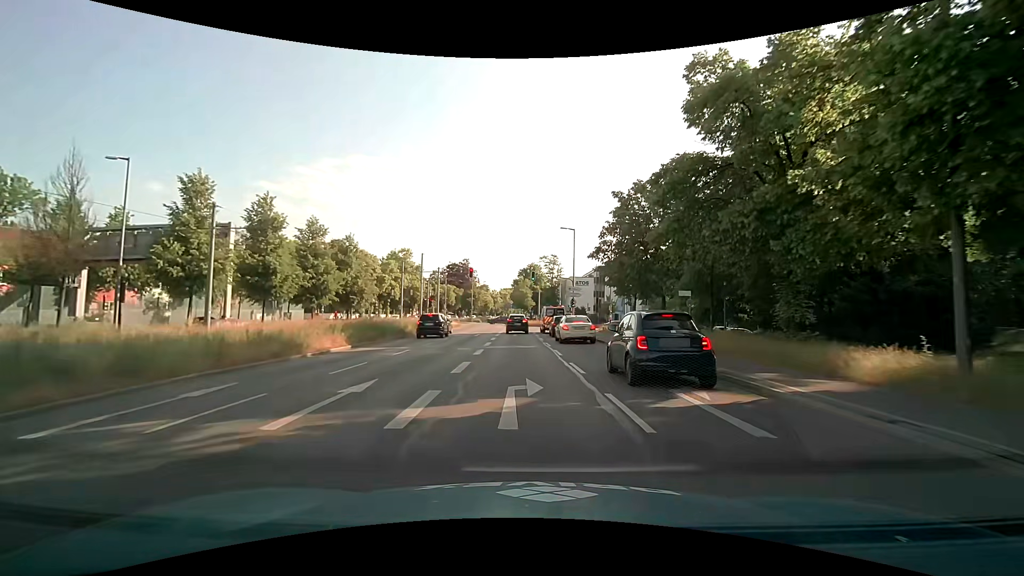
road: primary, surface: asphalt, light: Day
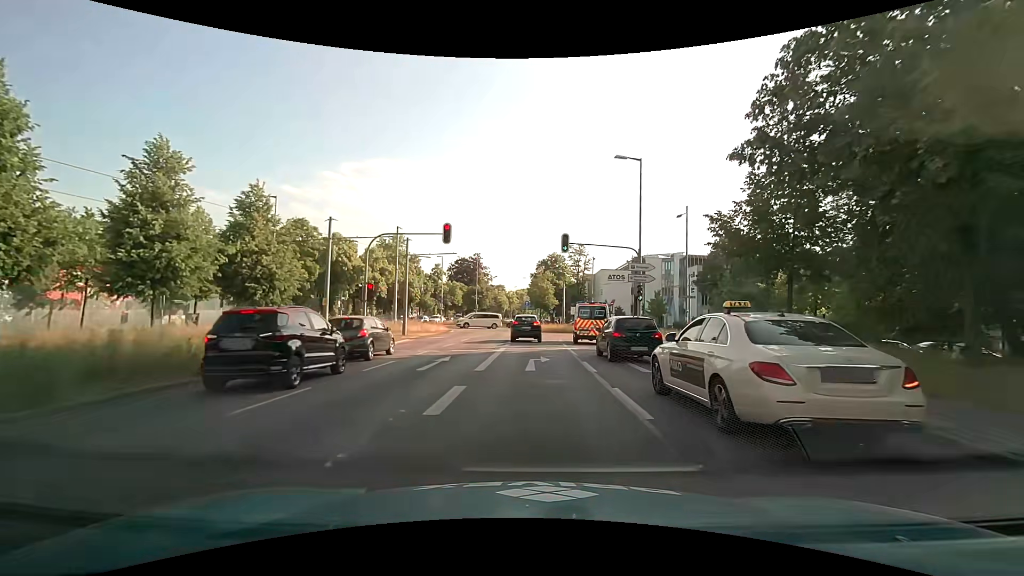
(-0.5, +23.0) m; -2°
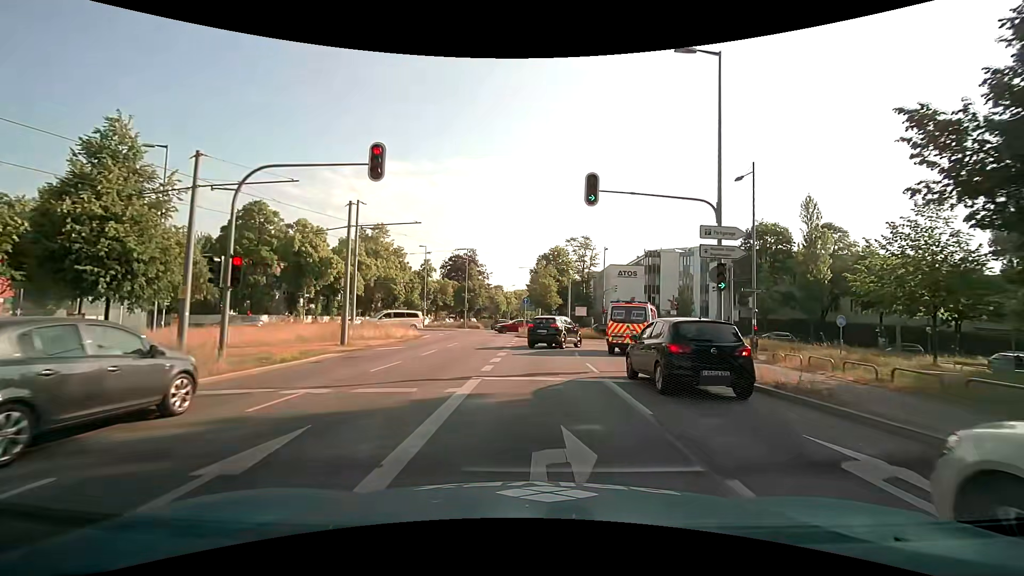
(-0.1, +11.6) m; 0°
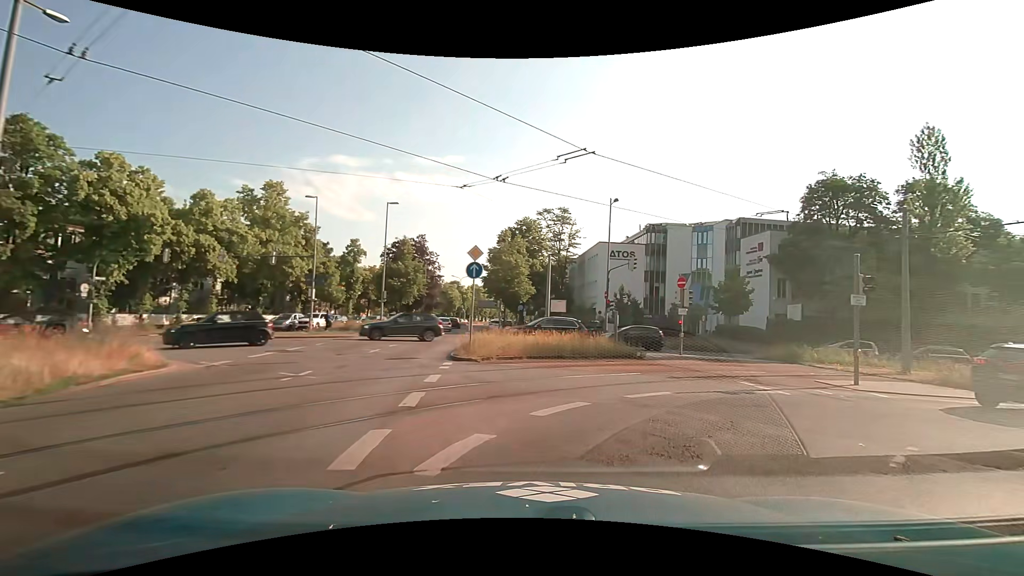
(+0.1, +23.5) m; +3°
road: secondary
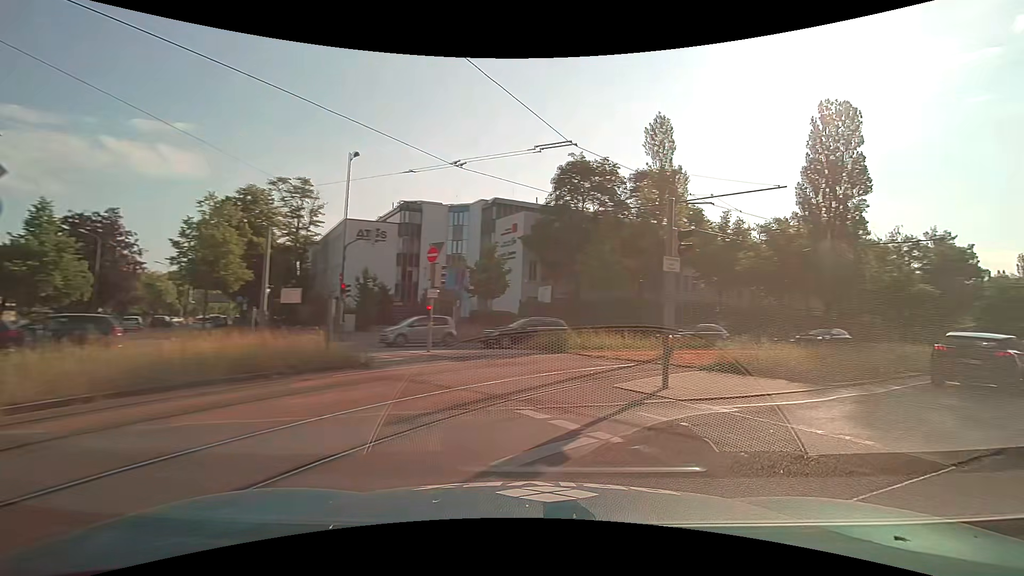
(+1.7, +7.2) m; +27°
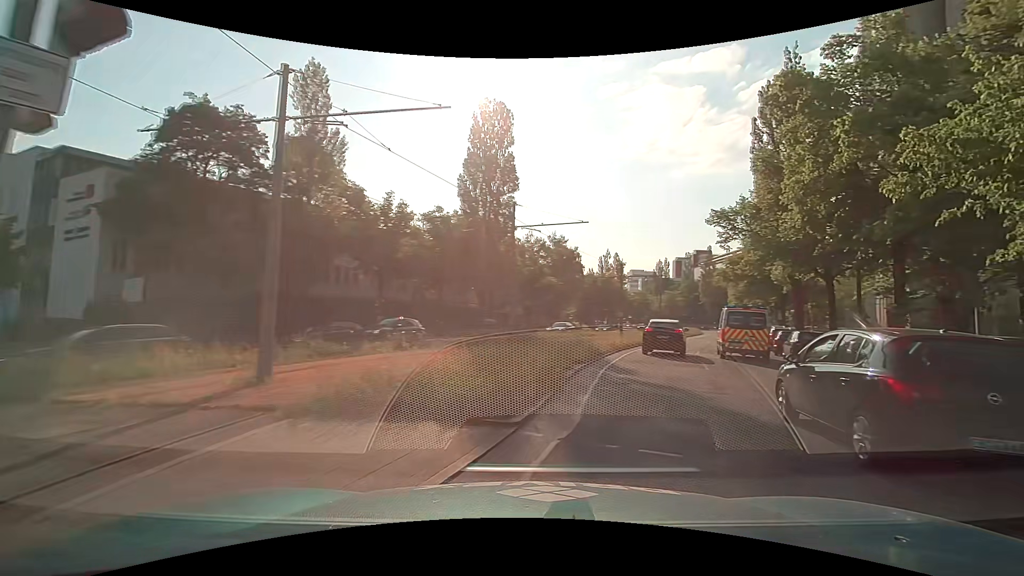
(+2.6, +7.4) m; +37°
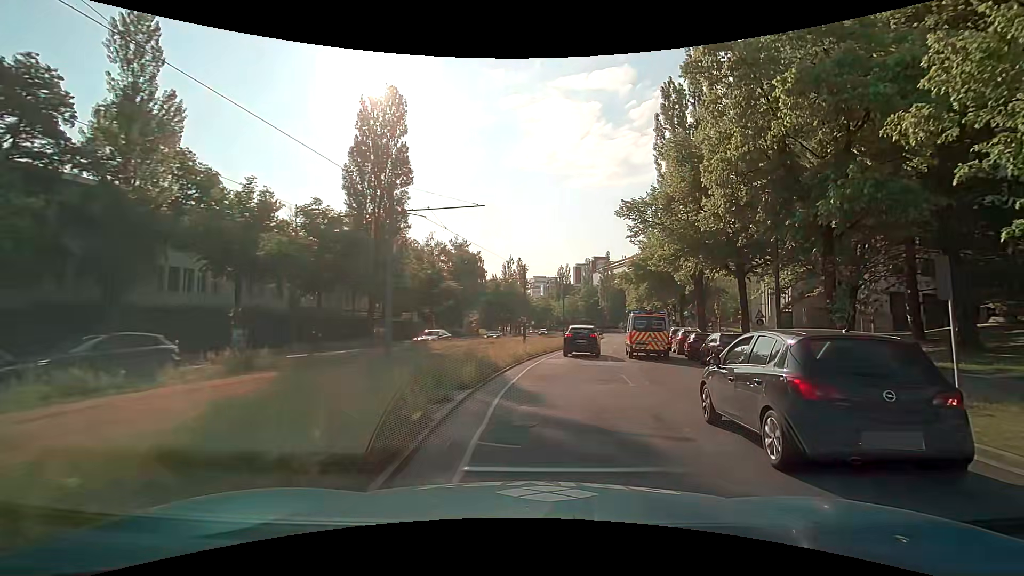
(+0.5, +4.8) m; +12°
